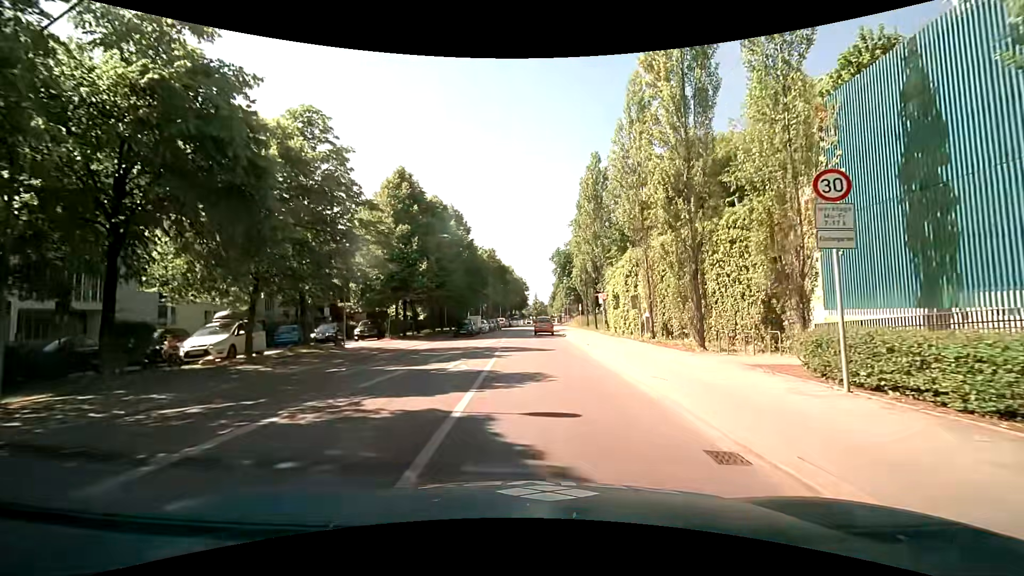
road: secondary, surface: asphalt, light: Day
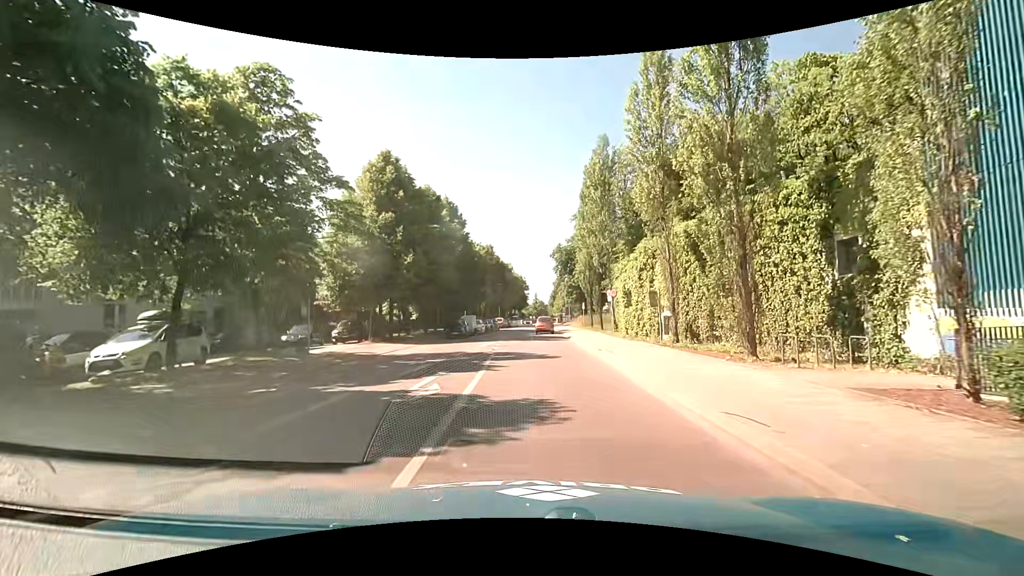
(0.0, +4.1) m; 0°
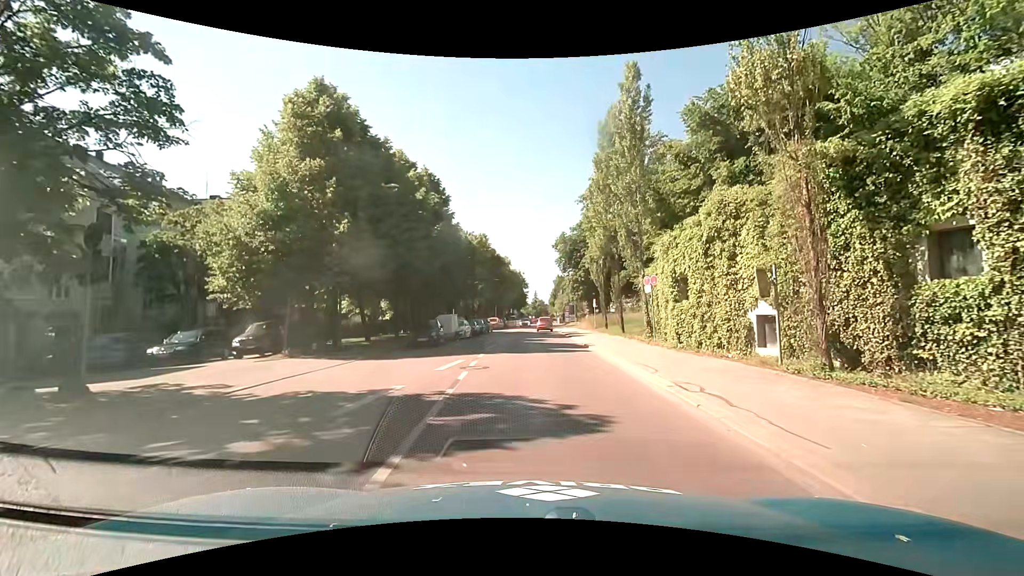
(+0.1, +10.8) m; +1°
(0, +10) (0, +20) (0, +30) (0, +40) (+1, +50) (+1, +60) (+1, +70) (+1, +80) (+1, +90) (+1, +100) m
